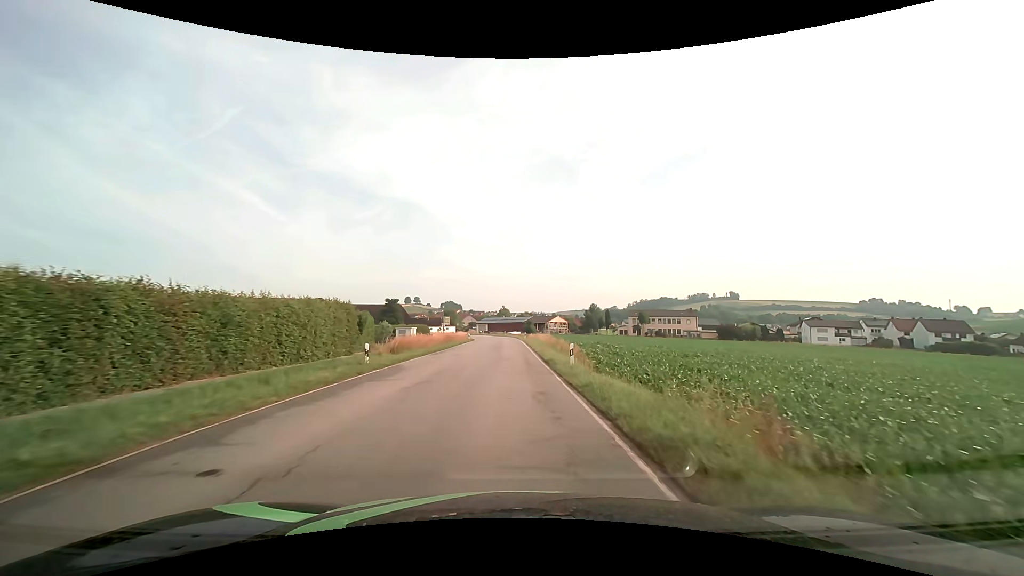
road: secondary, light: Day
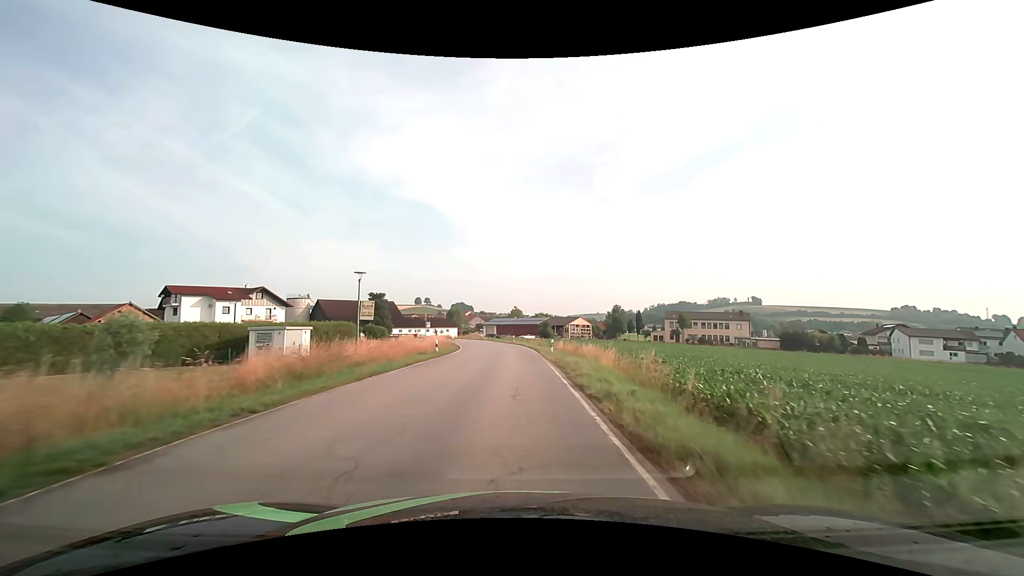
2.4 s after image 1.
(-0.5, +33.4) m; -2°
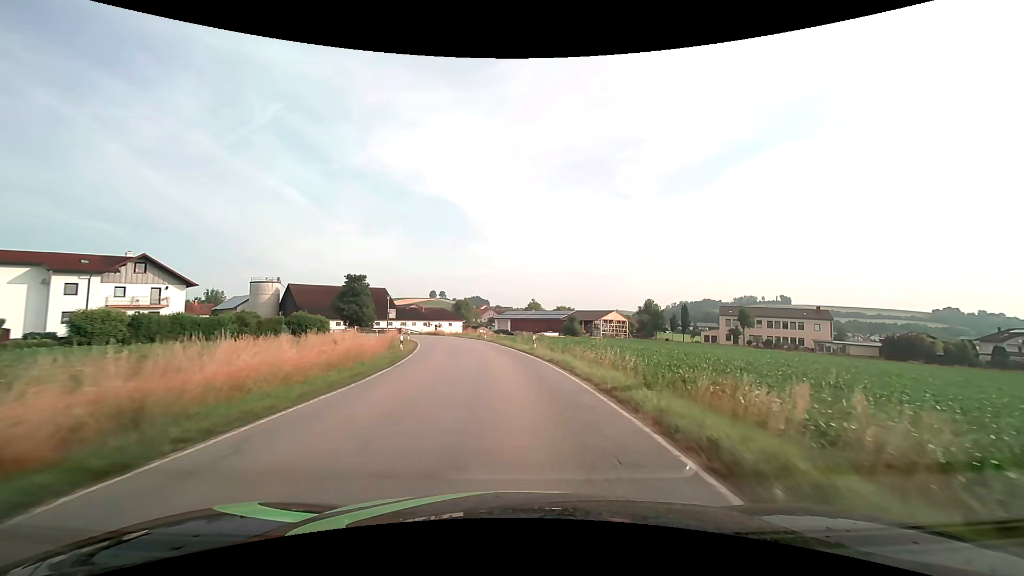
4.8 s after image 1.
(-0.3, +32.0) m; -2°
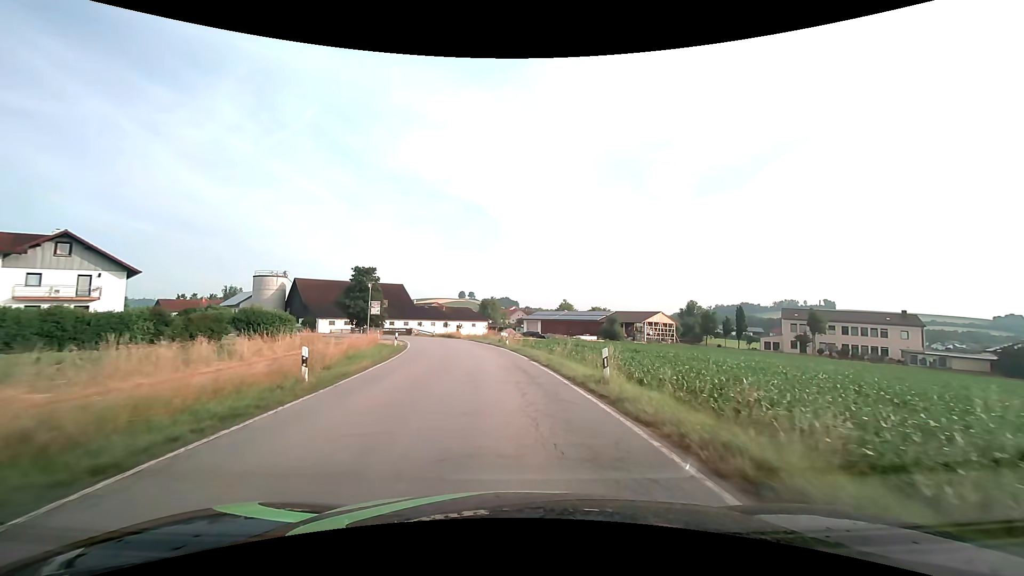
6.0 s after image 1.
(-0.4, +15.2) m; -3°
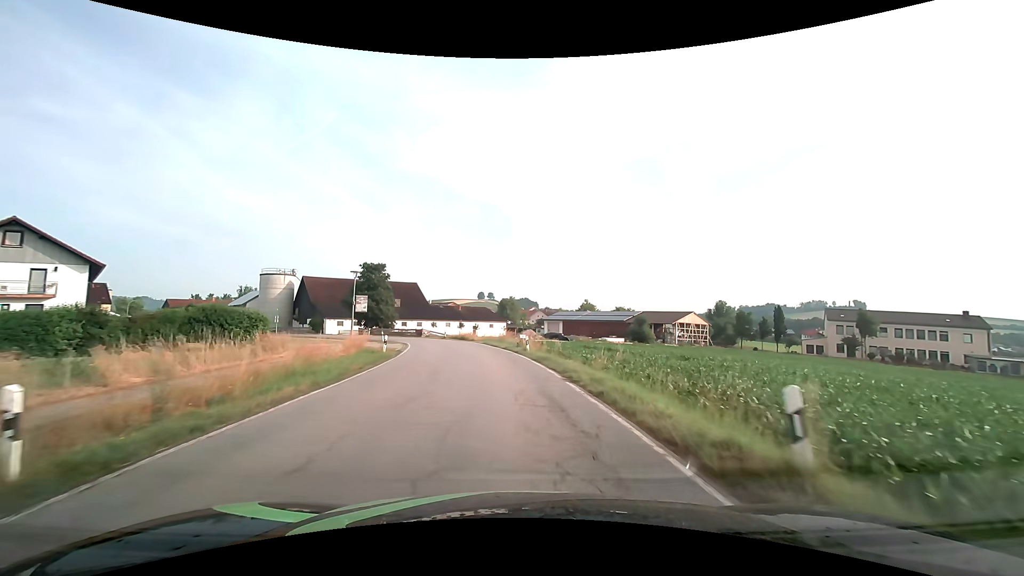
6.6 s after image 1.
(-0.1, +7.4) m; -2°
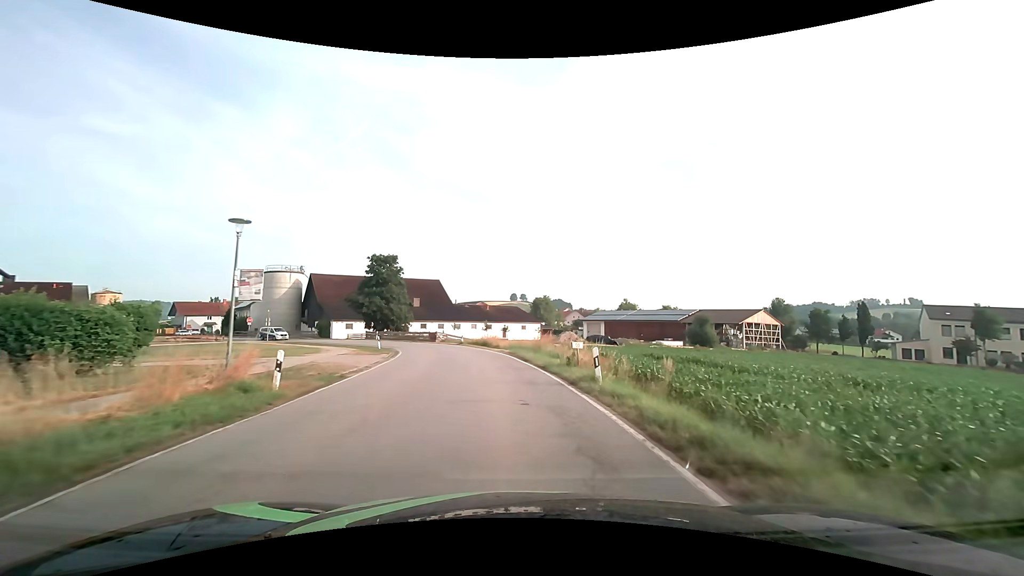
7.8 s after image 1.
(-0.5, +14.4) m; -4°
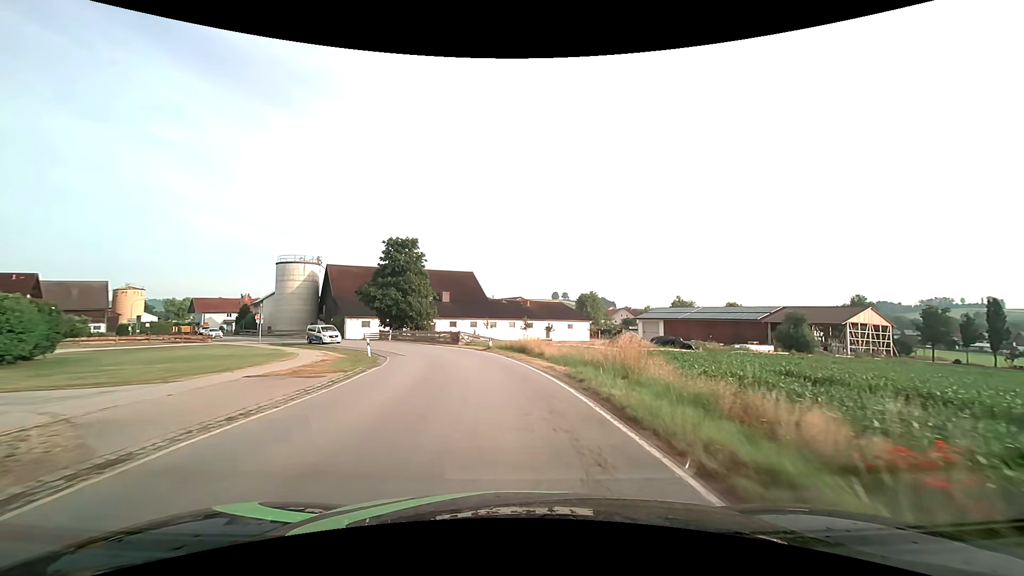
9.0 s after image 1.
(-0.5, +14.0) m; -5°
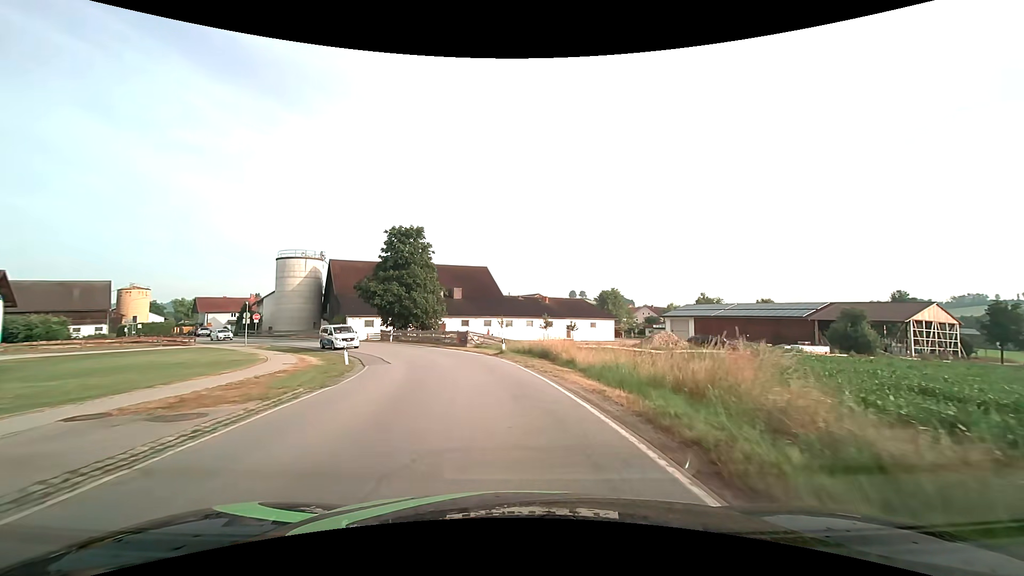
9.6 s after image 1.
(-0.1, +6.9) m; -2°
(0, +10) (-2, +20) (-4, +29) (-9, +38) (-15, +46) (-22, +54) (-29, +61) (-36, +67) (-44, +74) (-50, +82) m
